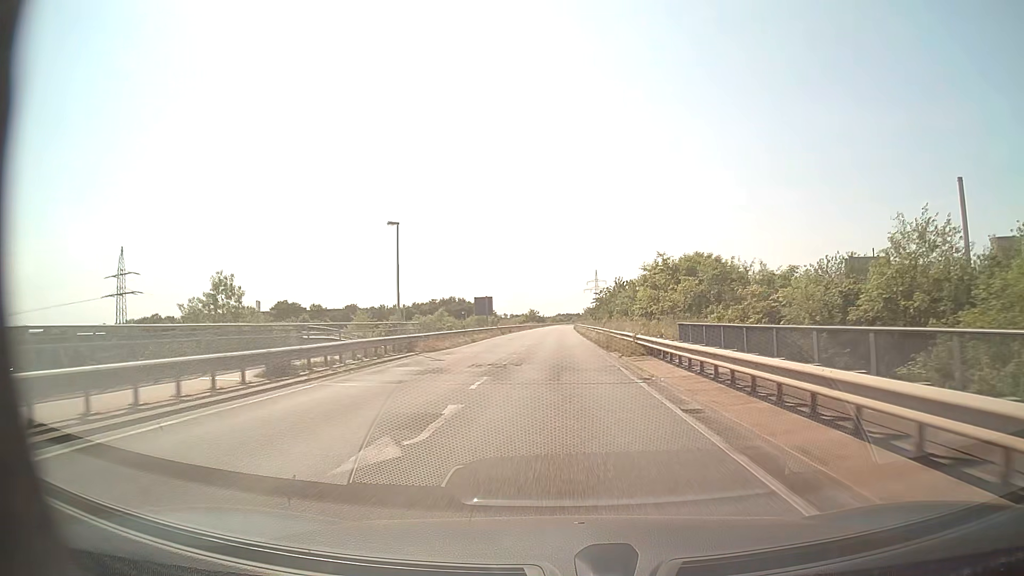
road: secondary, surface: asphalt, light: Day
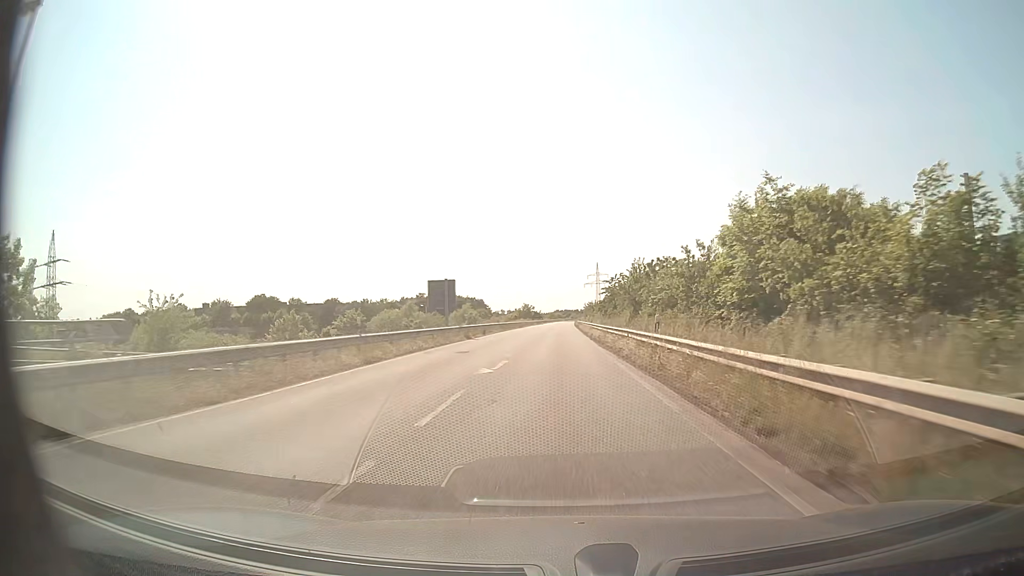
(0.0, +23.0) m; 0°
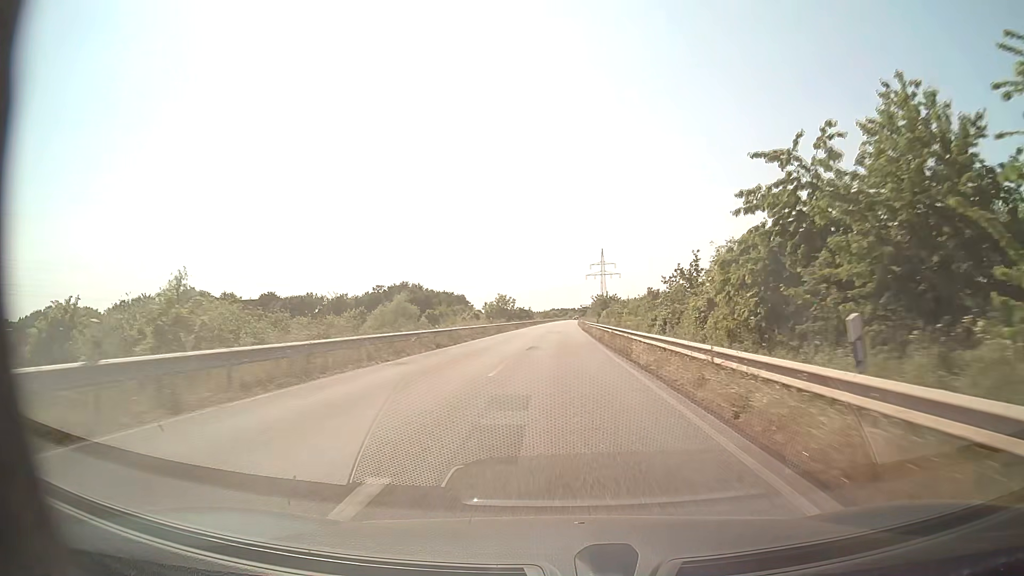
(+0.1, +57.6) m; 0°
(0, +10) (0, +20) (0, +30) (0, +40) (0, +50) (+1, +60) (+1, +70) (+1, +80) (+1, +90) (+2, +100) m
